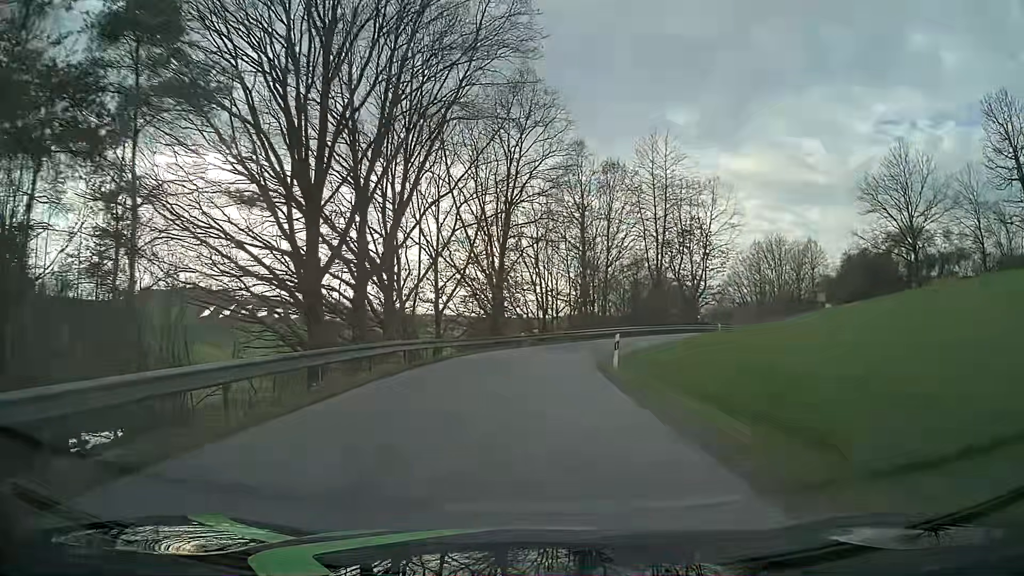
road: residential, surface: asphalt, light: Day
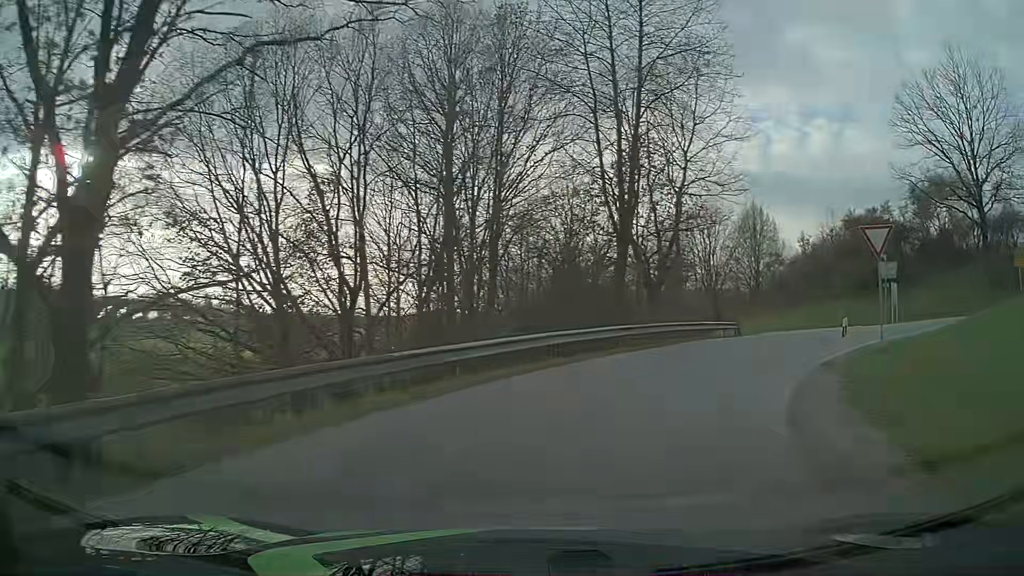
(+1.3, +31.0) m; +12°
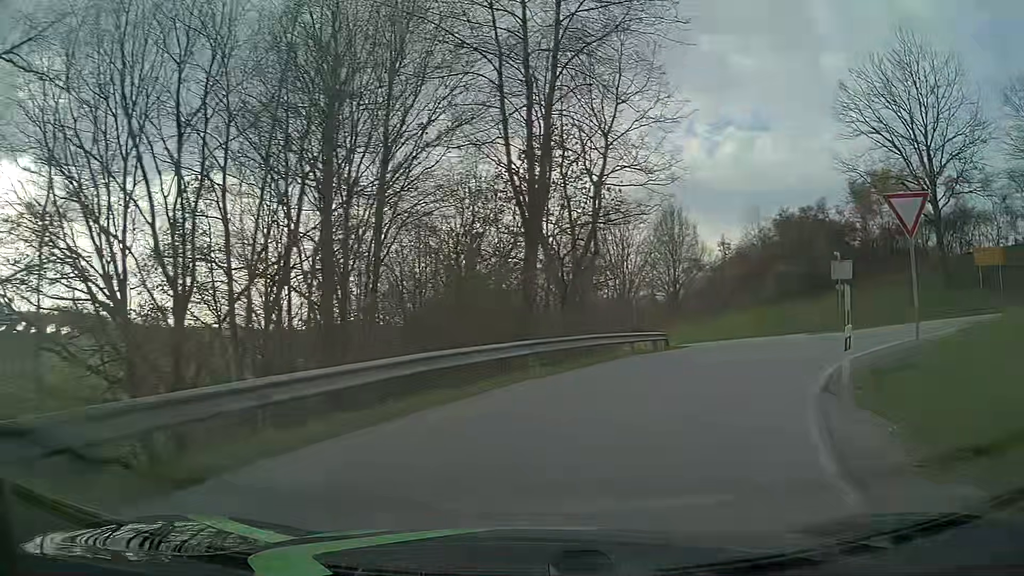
(+0.3, +5.0) m; +8°
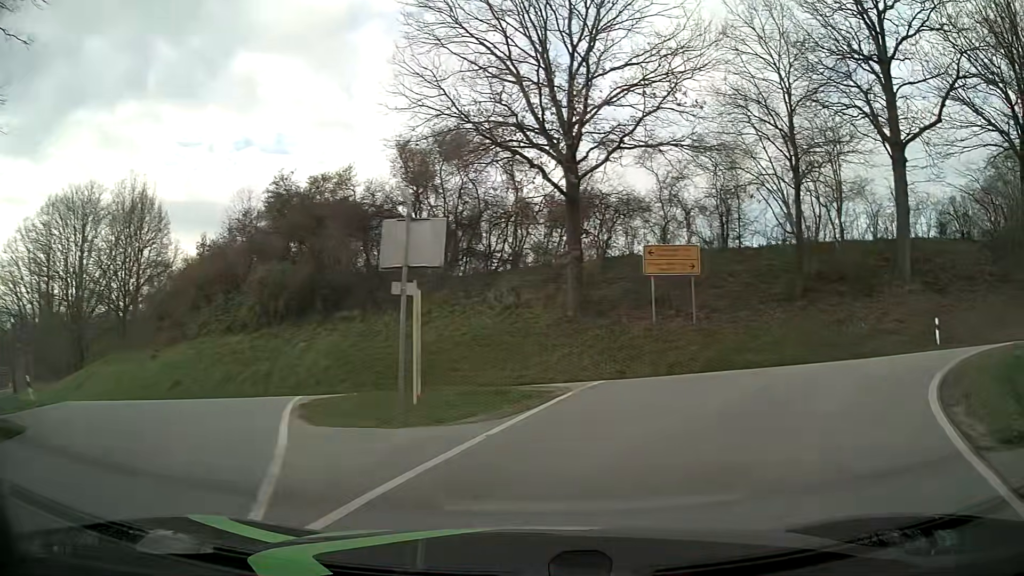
(+6.7, +19.1) m; +42°
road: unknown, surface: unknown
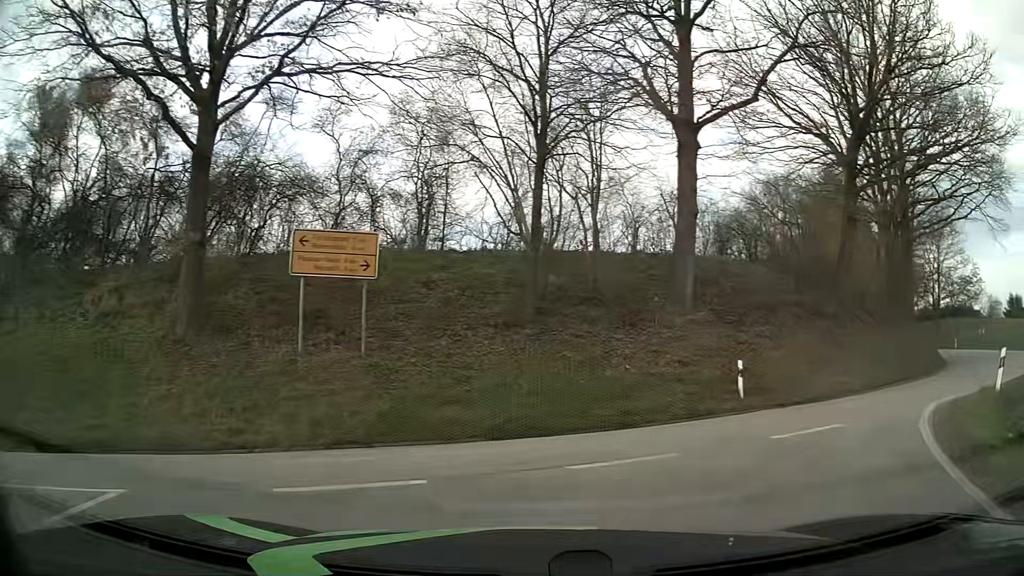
(+2.0, +8.8) m; +26°
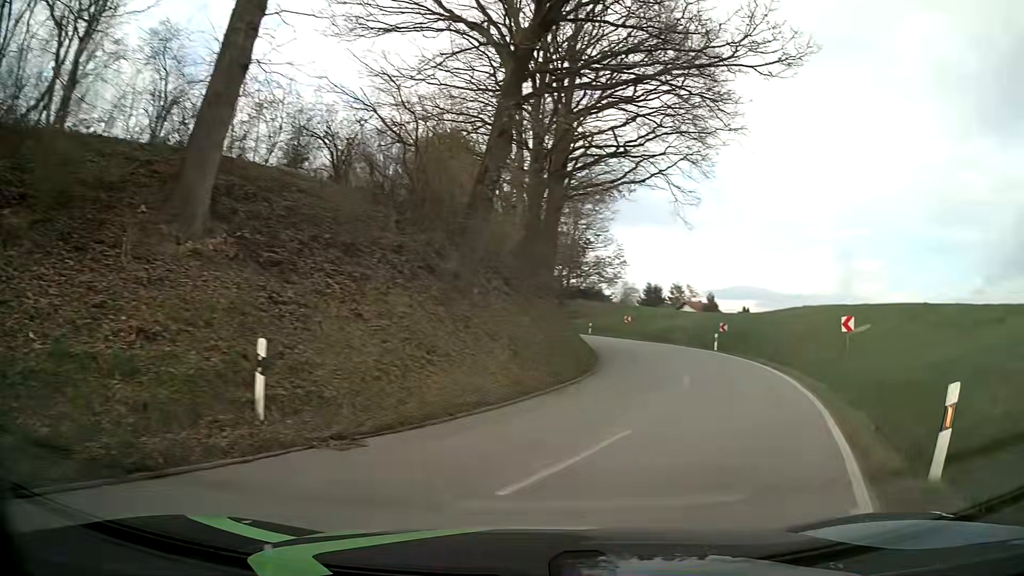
(+2.9, +9.9) m; +32°
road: residential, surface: asphalt
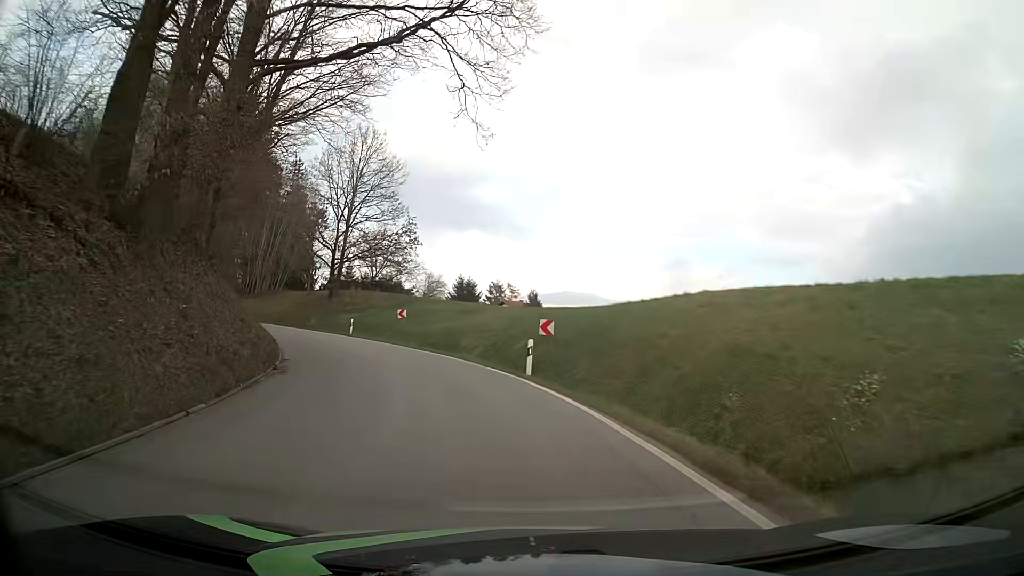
(+6.4, +19.0) m; +20°
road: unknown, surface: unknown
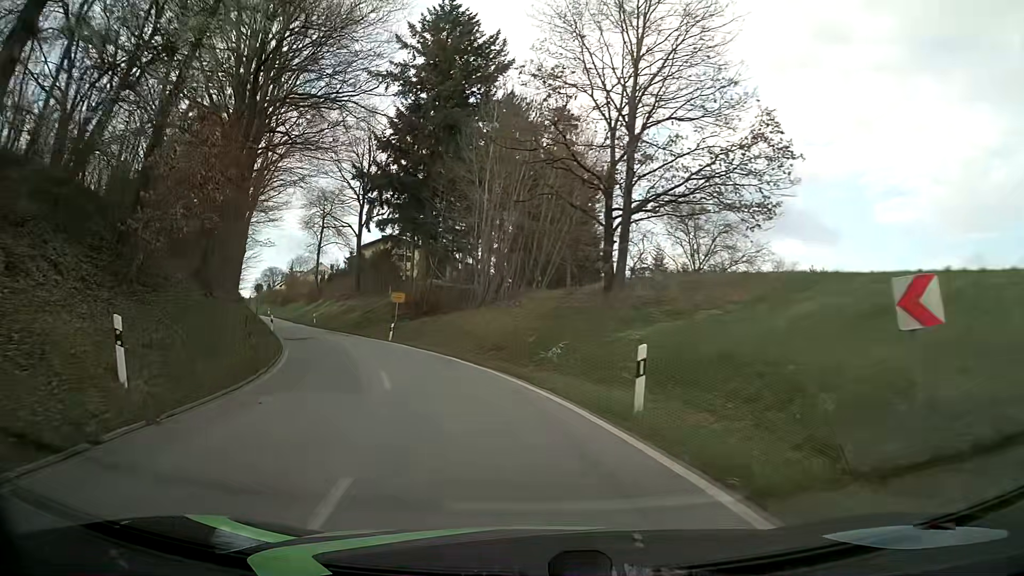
(-7.4, +32.4) m; -27°
(-1, +10) (-2, +20) (-6, +29) (-10, +38) (-14, +47) (-19, +56) (-24, +65) (-29, +74) (-34, +82) (-39, +91) m
